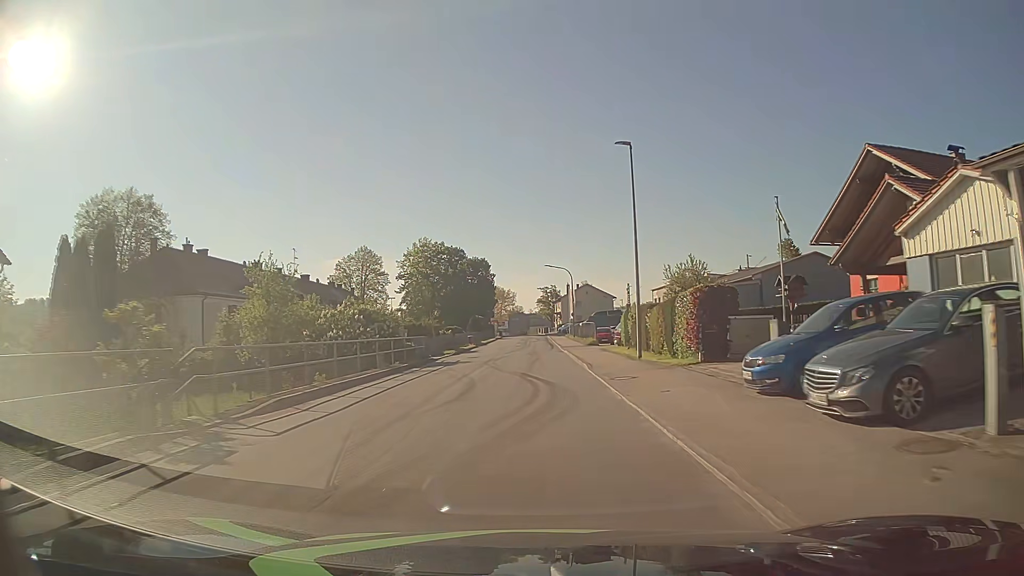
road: unclassified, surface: asphalt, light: Day
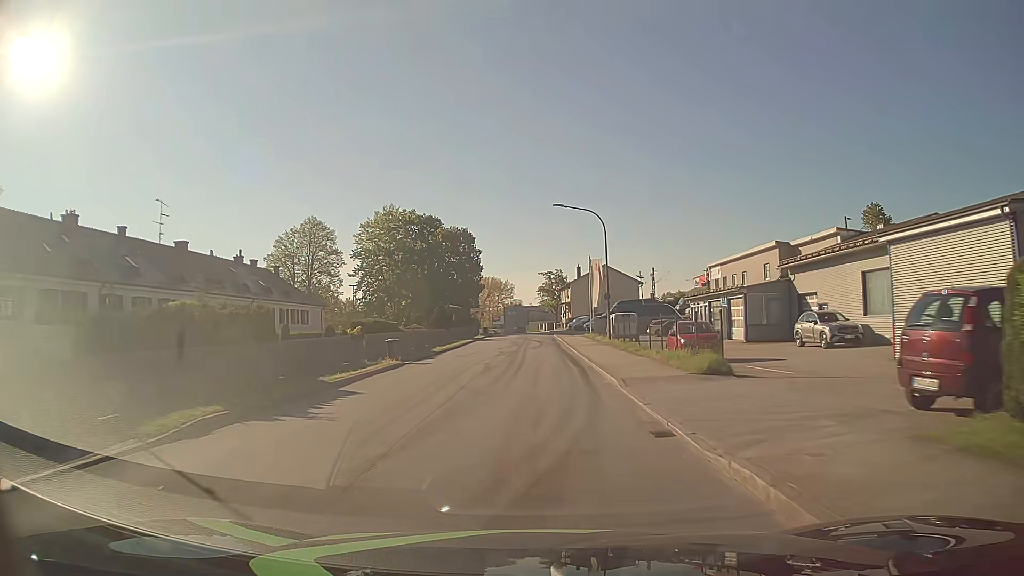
(0.0, +32.3) m; 0°
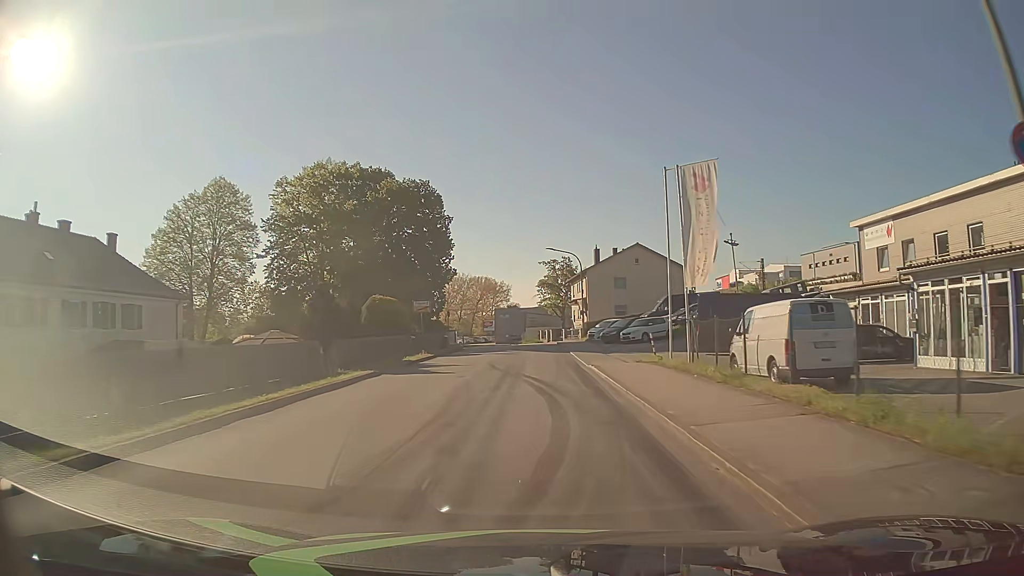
(-0.1, +32.1) m; 0°
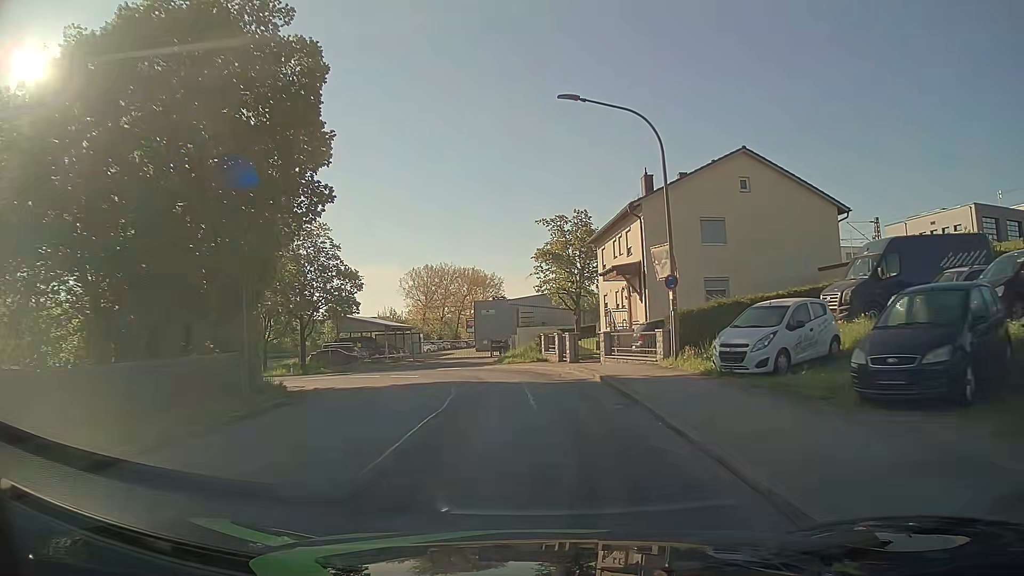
(+0.1, +35.4) m; 0°
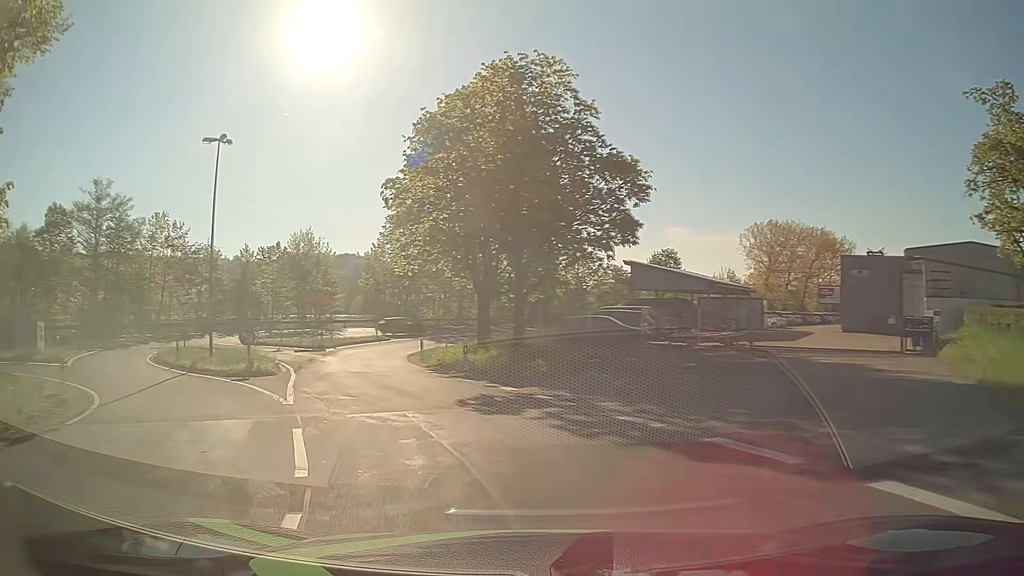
(-4.0, +27.5) m; -29°
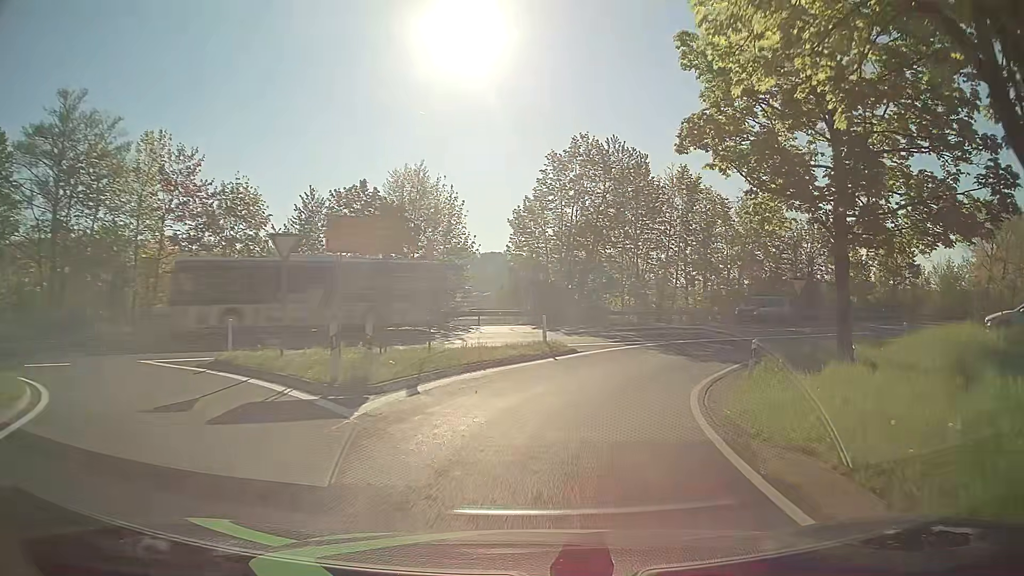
(-7.0, +28.4) m; -13°
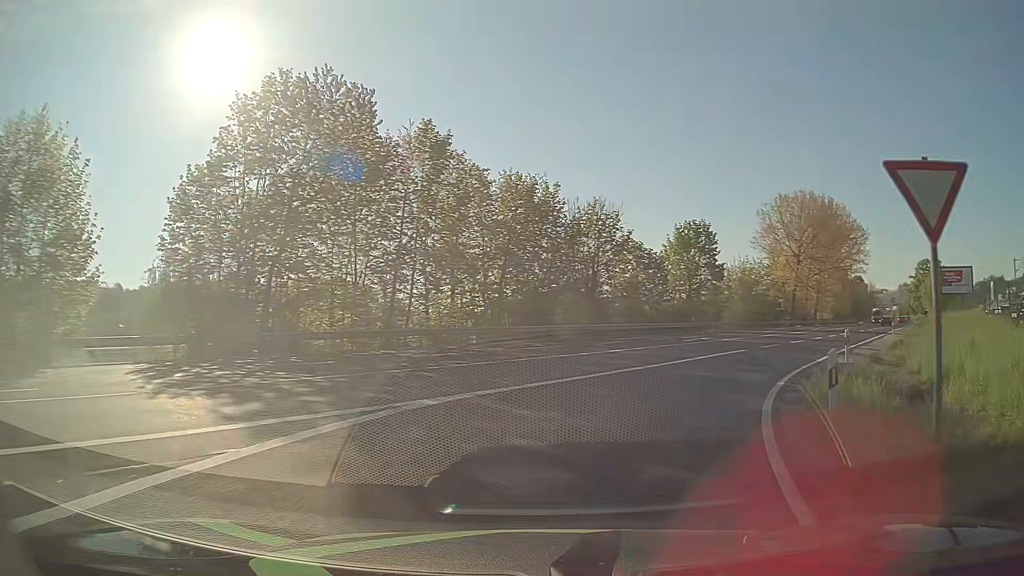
(+3.0, +17.6) m; +22°
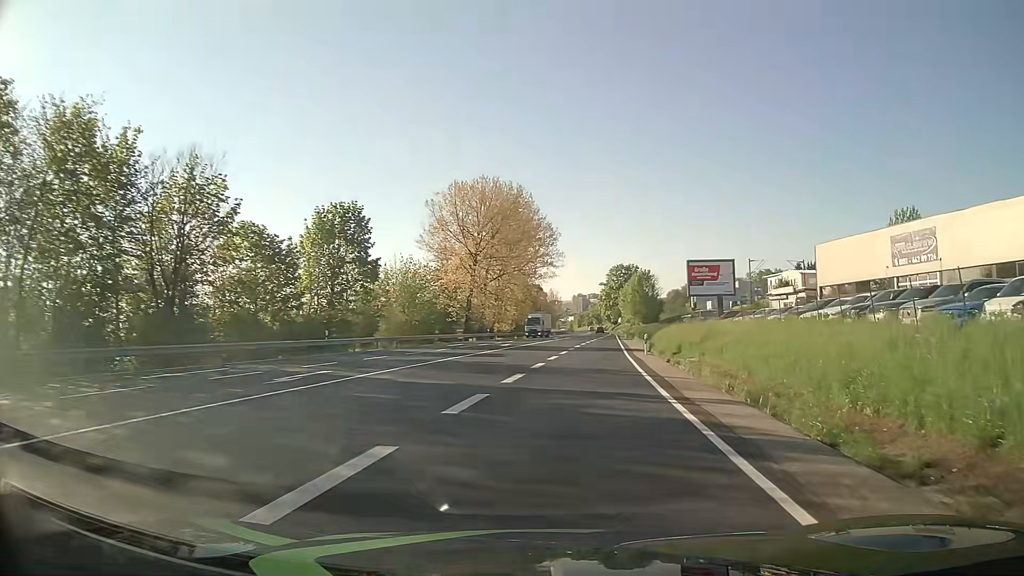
(+5.5, +18.6) m; +29°
(0, +10) (+1, +20) (+2, +30) (+3, +40) (+5, +50) (+6, +60) (+7, +70) (+8, +80) (+9, +90) (+9, +100) m
